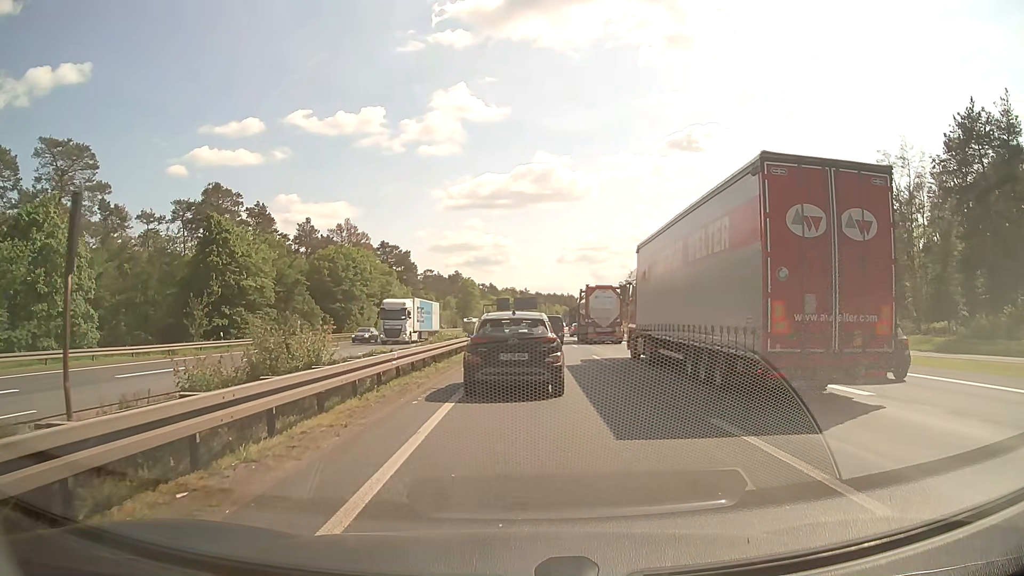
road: motorway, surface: asphalt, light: Day
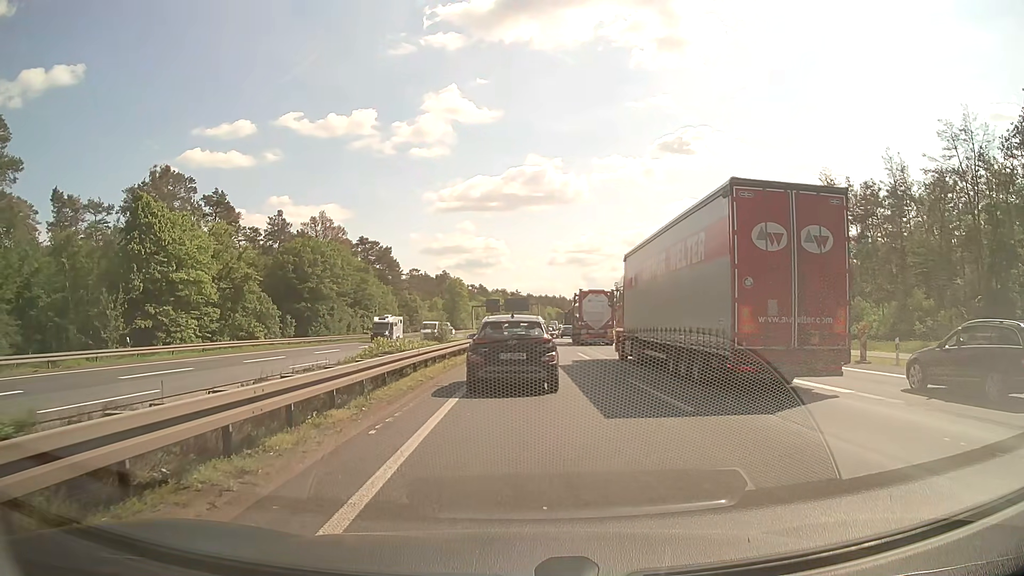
(+0.1, +11.2) m; +1°
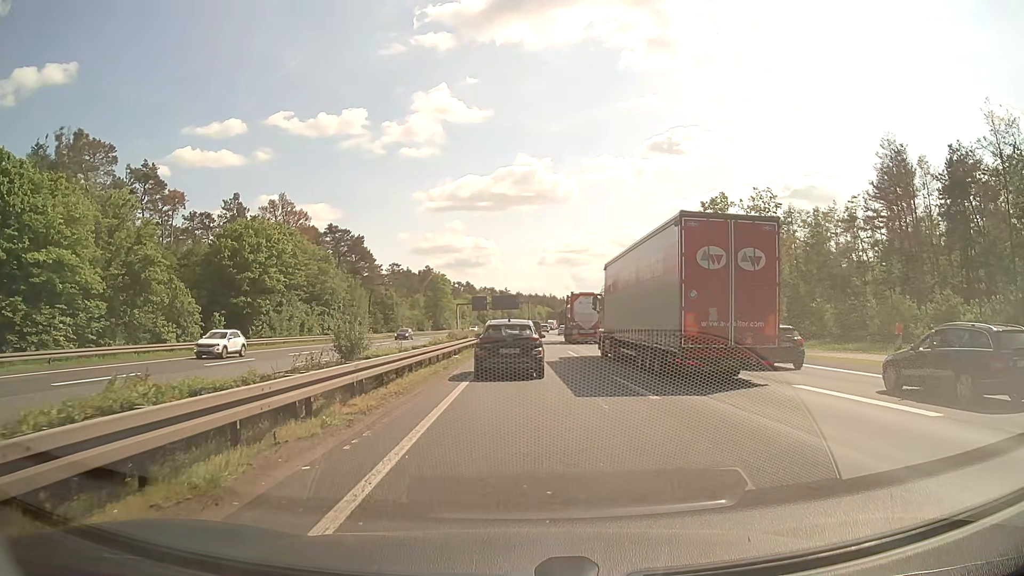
(+0.1, +15.8) m; +1°
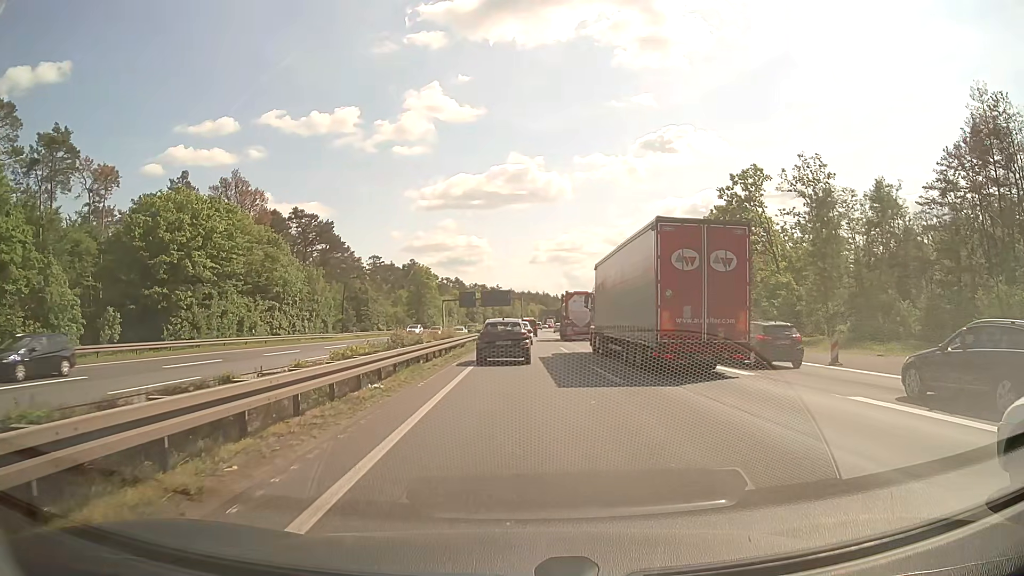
(+0.2, +15.5) m; +1°
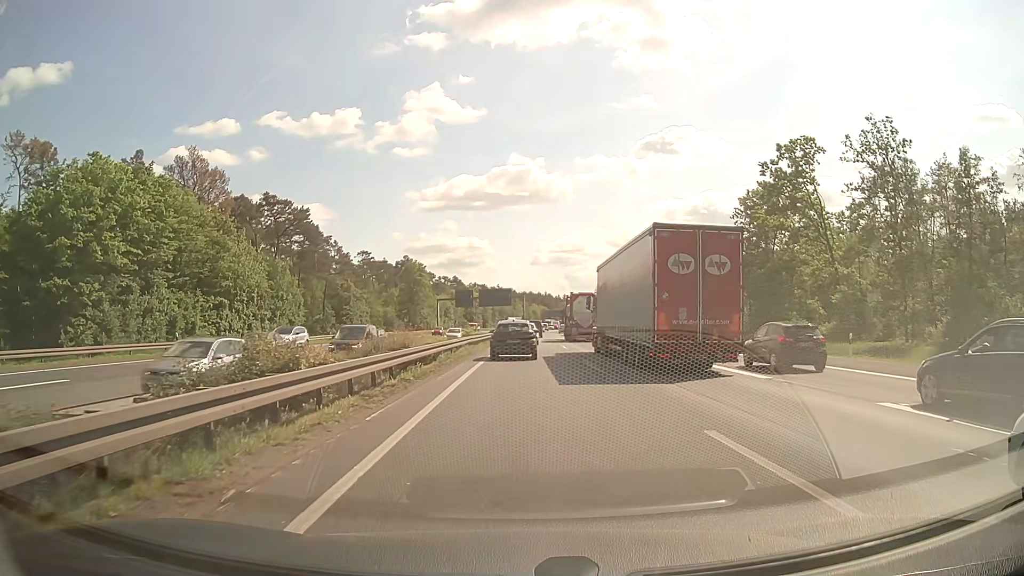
(0.0, +13.2) m; 0°
(0, +10) (0, +20) (0, +30) (0, +40) (0, +50) (+1, +60) (+1, +70) (+1, +80) (+2, +90) (+2, +100) m
